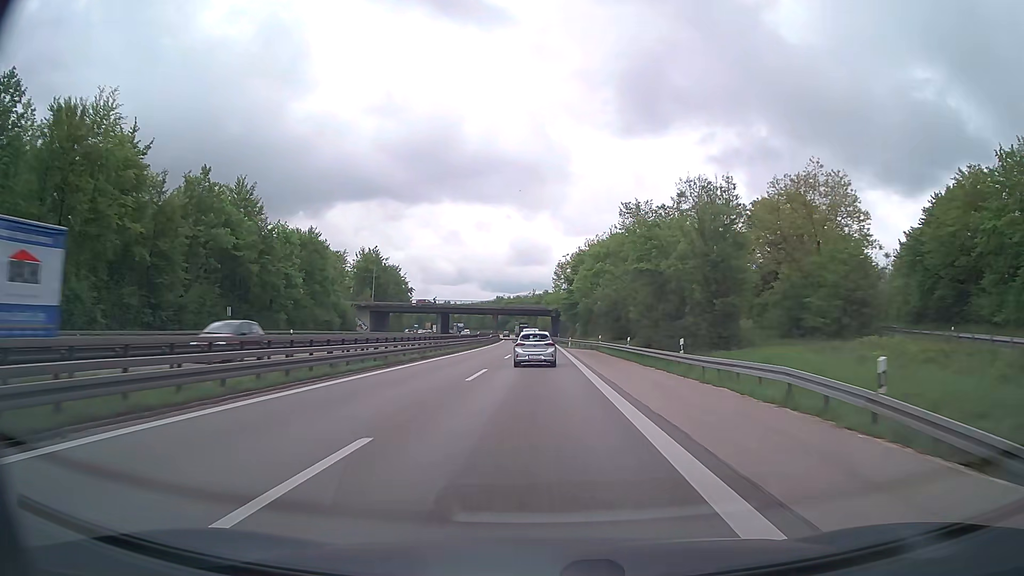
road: trunk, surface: asphalt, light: Day
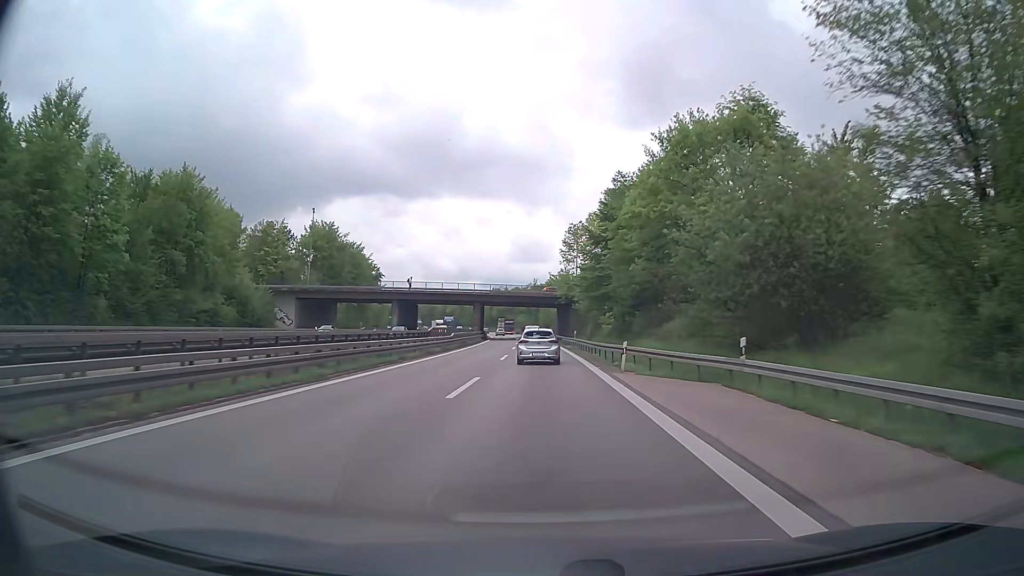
(-0.1, +42.0) m; 0°
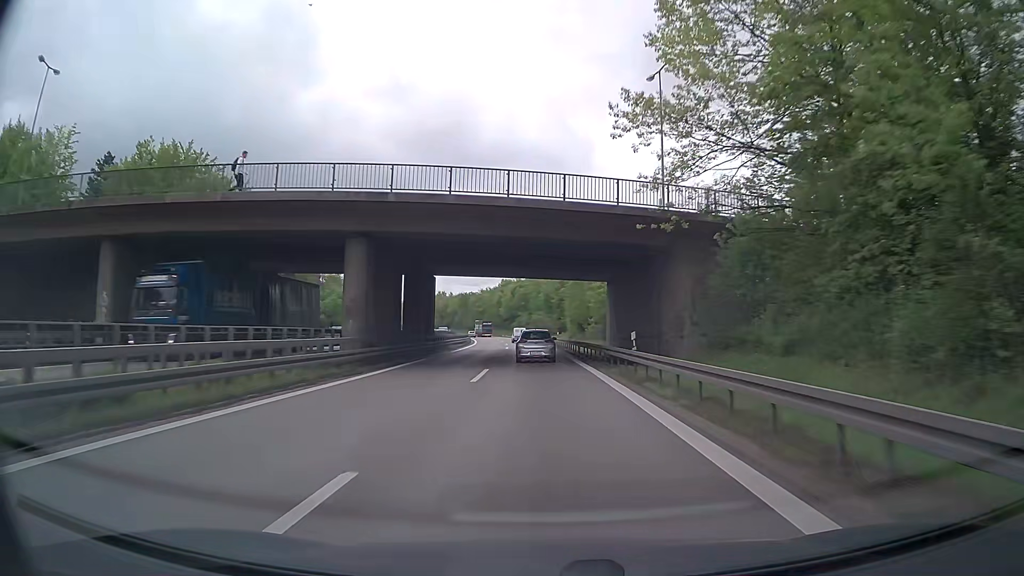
(-0.4, +67.4) m; -1°
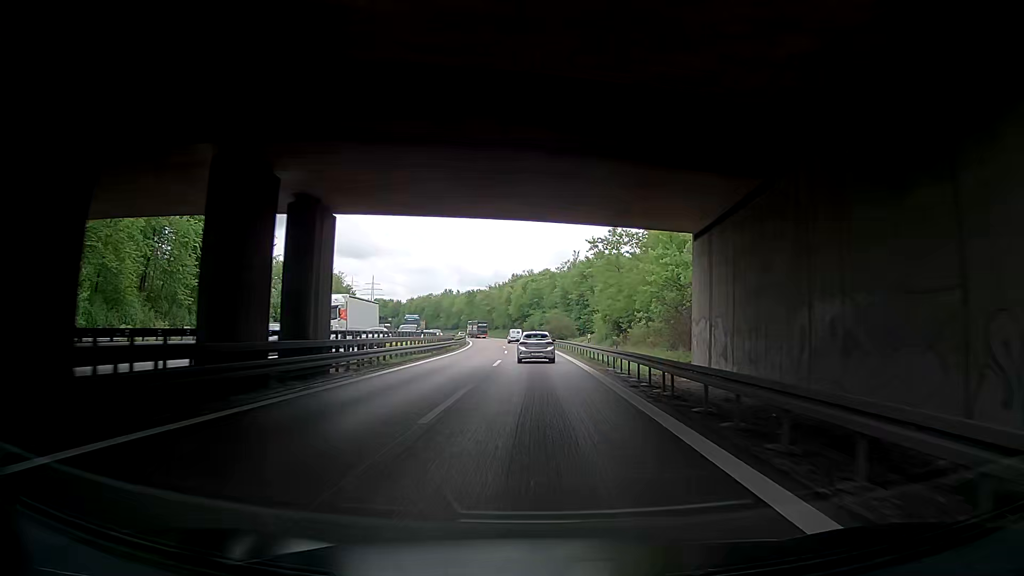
(-0.4, +26.4) m; -1°
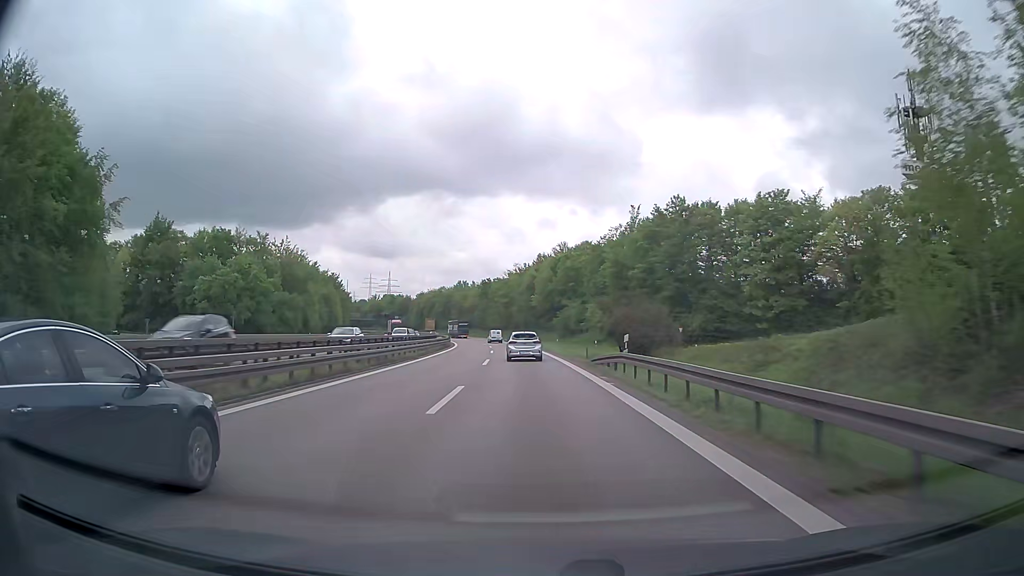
(-0.8, +53.1) m; -3°
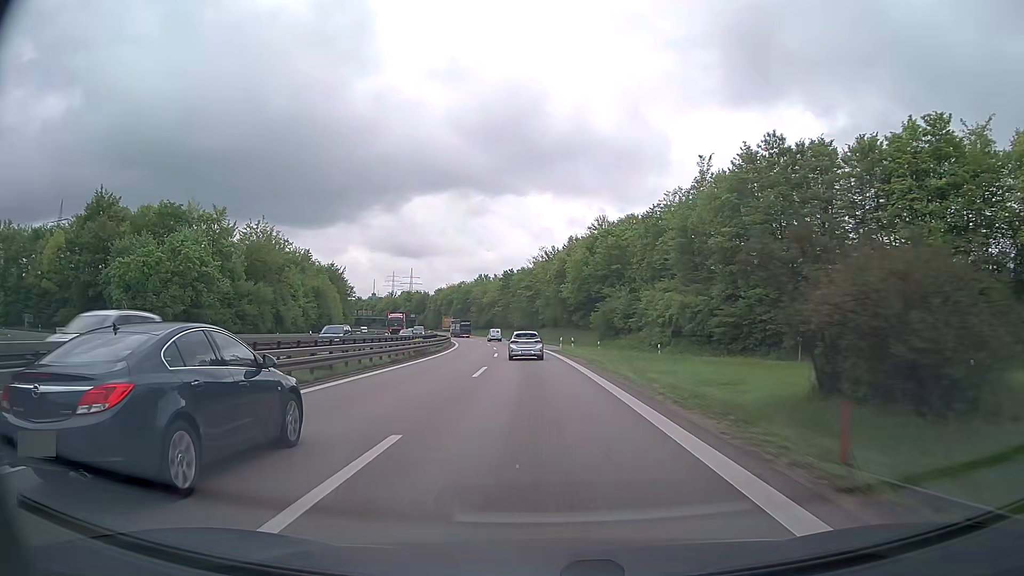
(-0.6, +26.7) m; -3°
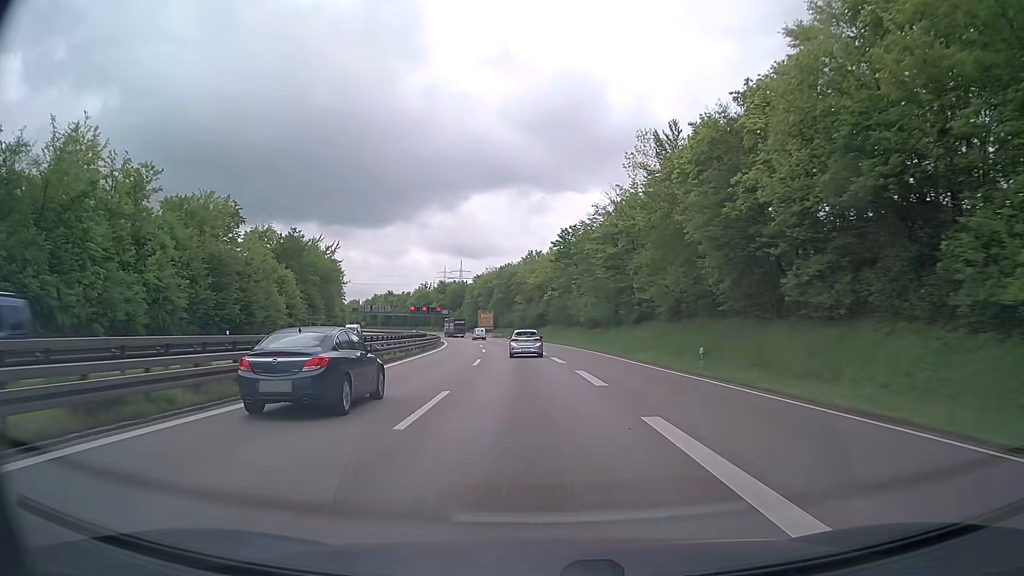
(-2.8, +65.8) m; -5°
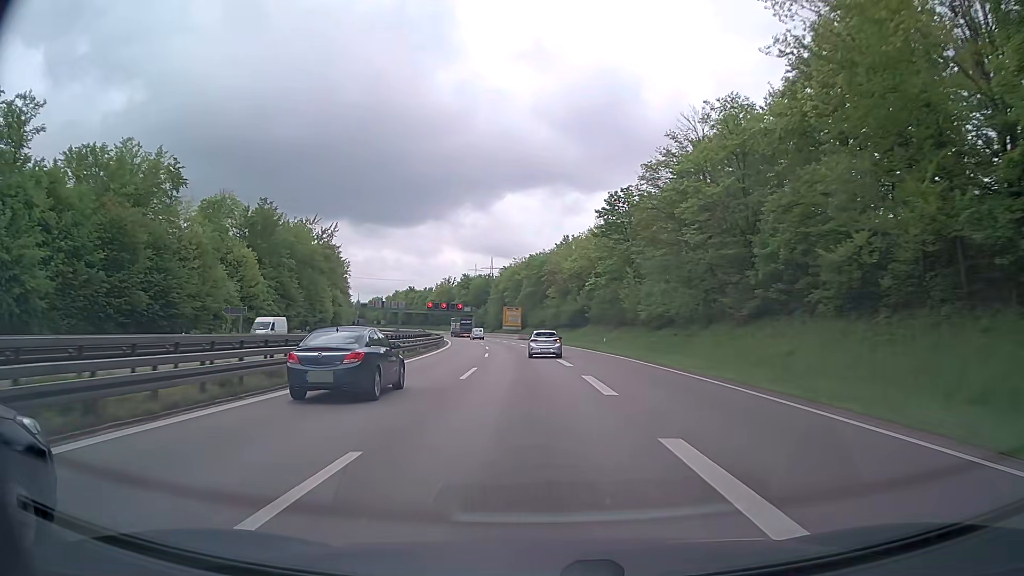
(-0.7, +26.1) m; -3°
(0, +10) (0, +20) (-1, +30) (-1, +40) (-2, +50) (-3, +60) (-4, +70) (-6, +80) (-7, +90) (-9, +99) m
